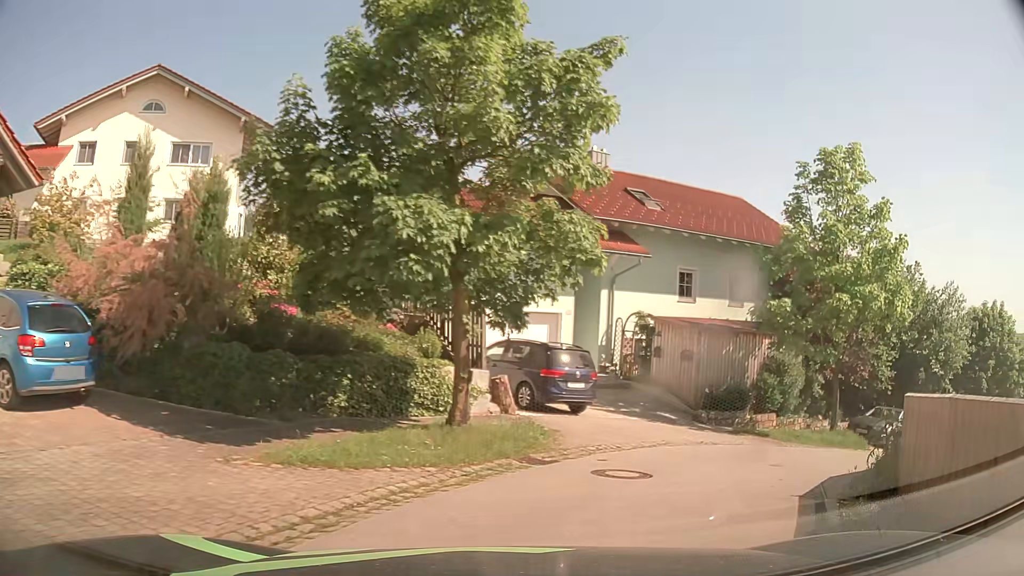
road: residential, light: Day
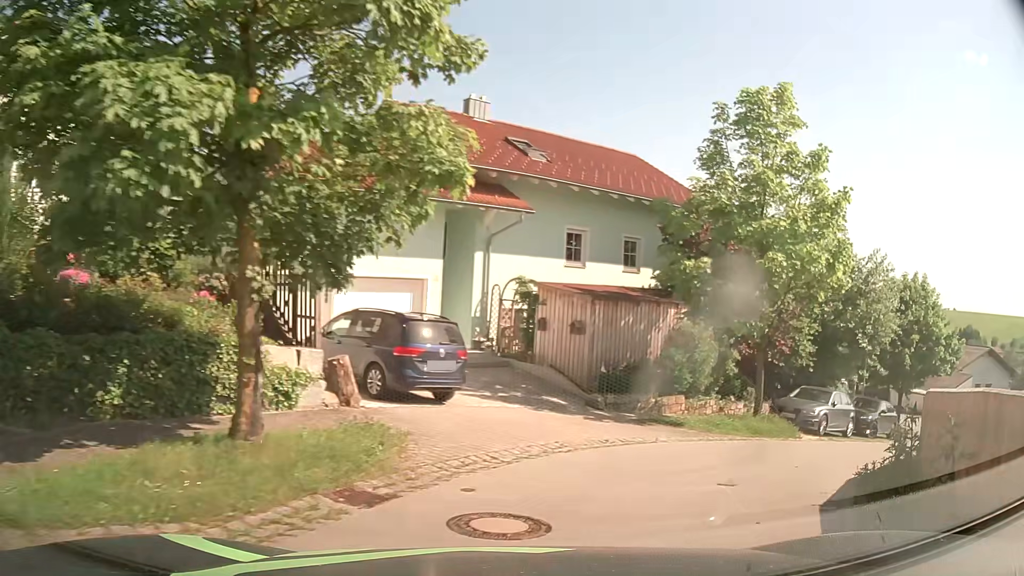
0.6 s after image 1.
(+0.3, +3.4) m; +11°
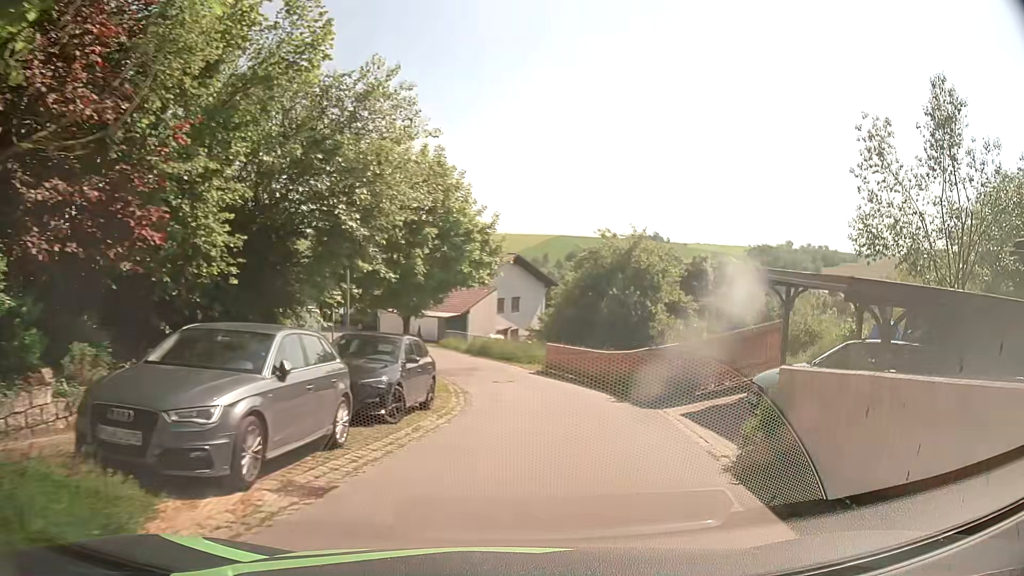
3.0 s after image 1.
(+5.6, +12.9) m; +46°
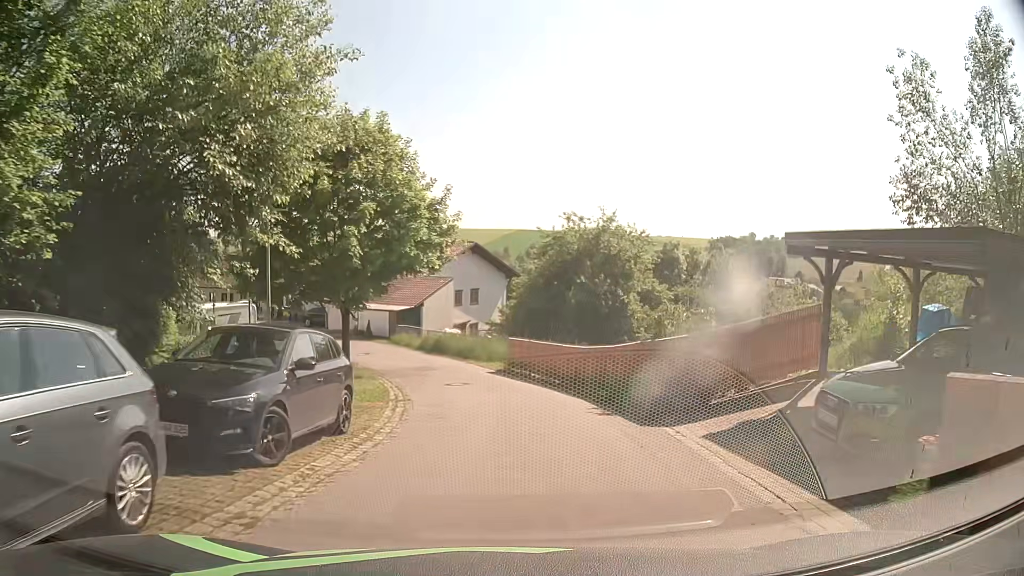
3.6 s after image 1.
(+0.1, +4.1) m; +2°
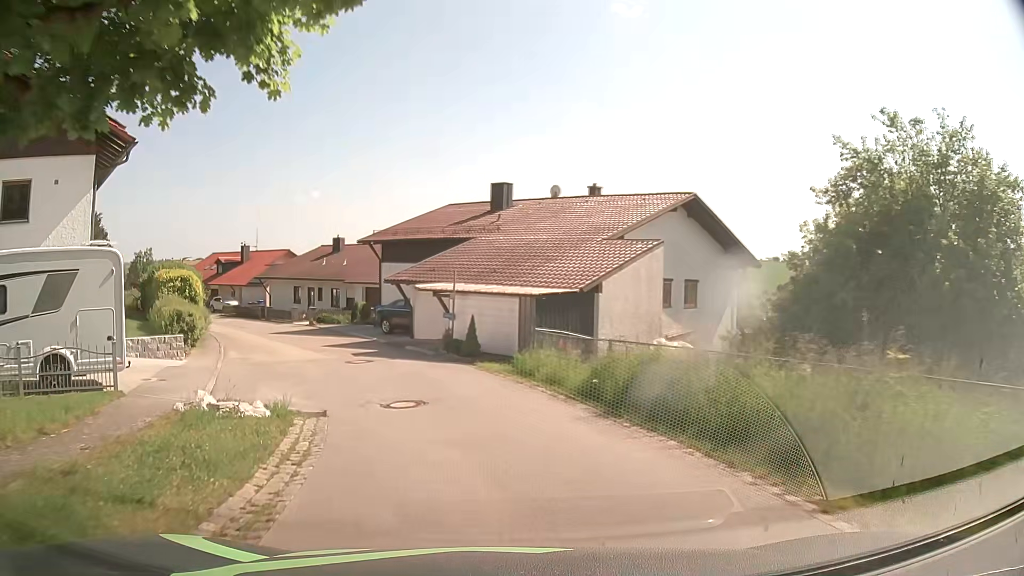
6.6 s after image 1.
(-1.9, +23.9) m; -15°
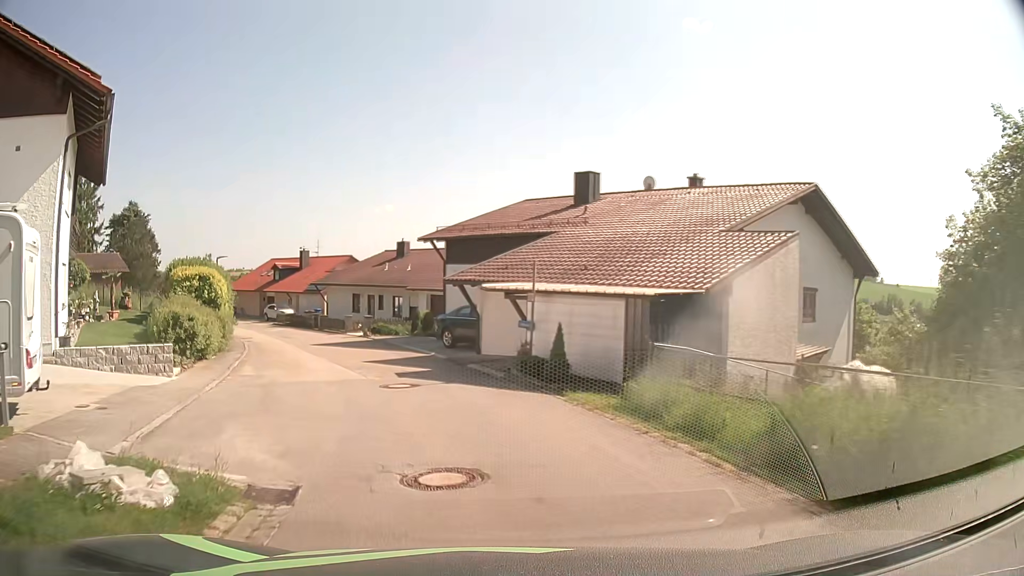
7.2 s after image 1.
(-0.3, +5.2) m; -6°
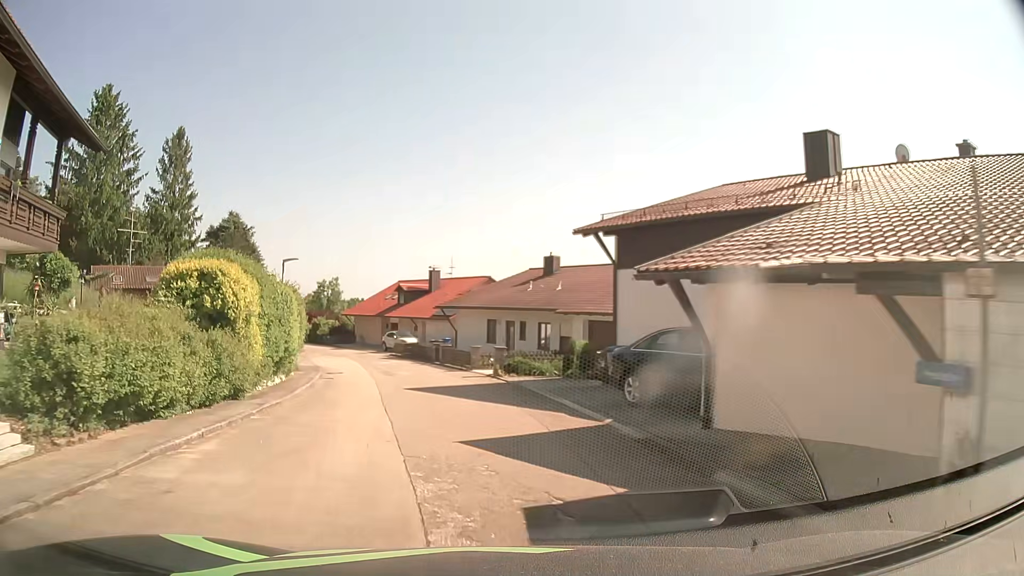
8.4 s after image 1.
(-1.3, +10.4) m; -13°
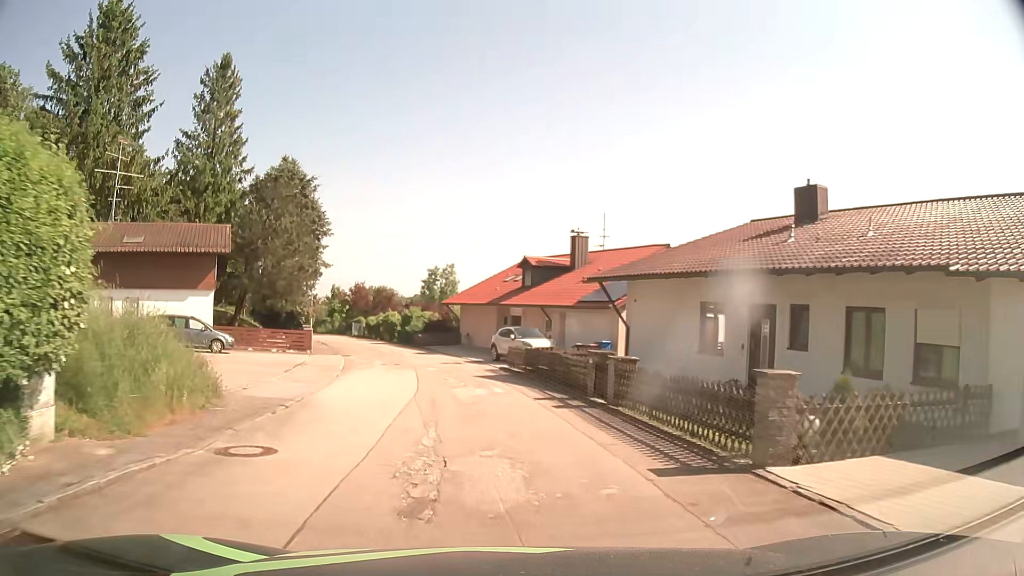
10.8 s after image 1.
(-2.3, +21.1) m; -11°
(0, +10) (-2, +20) (-4, +30) (-6, +39) (-10, +49) (-13, +58) (-18, +67) (-24, +74) (-31, +81) (-39, +88) m
